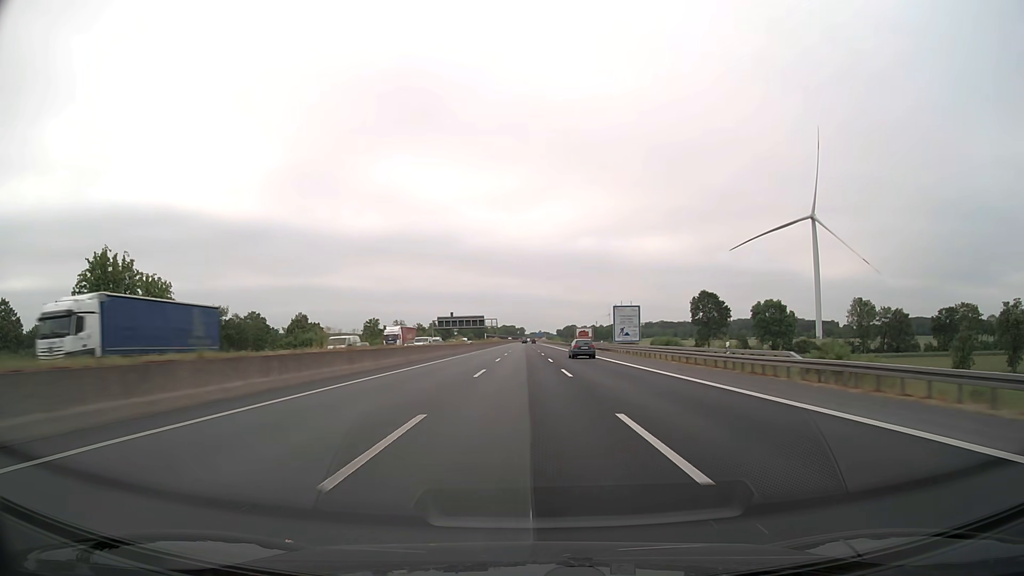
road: motorway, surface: asphalt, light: Day
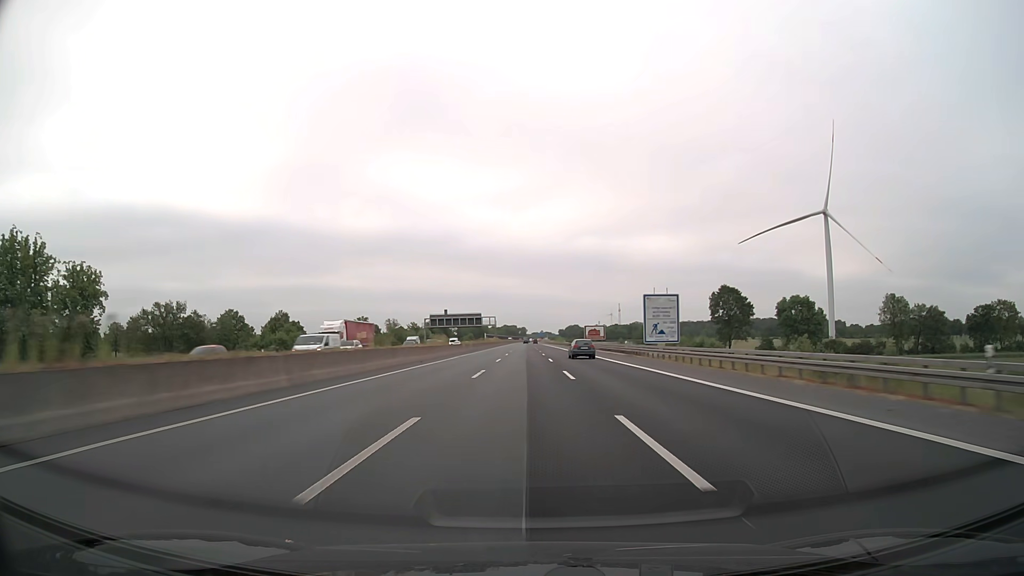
(0.0, +19.0) m; 0°
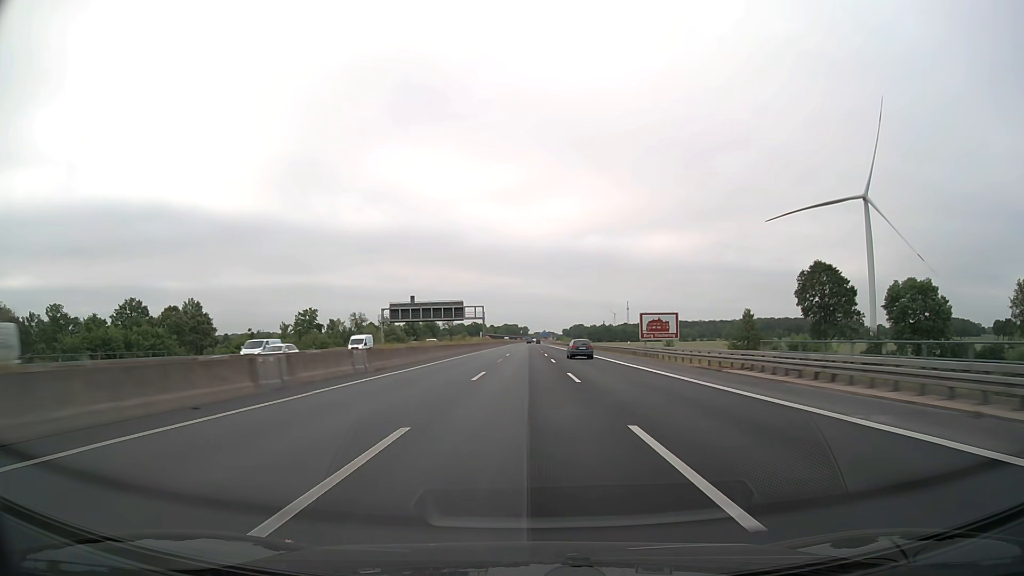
(-0.2, +57.0) m; 0°
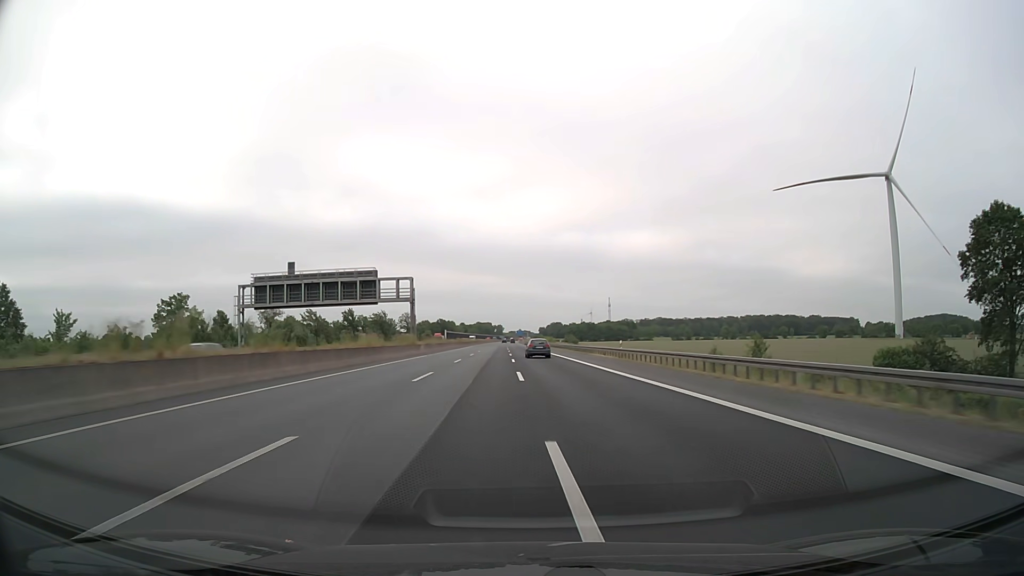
(+1.0, +57.0) m; +2°
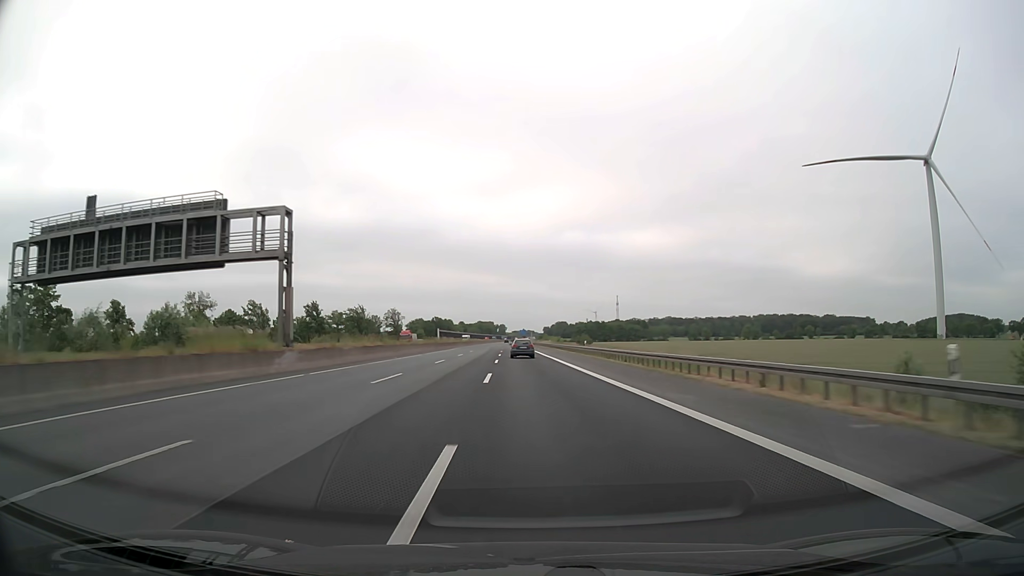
(0.0, +38.0) m; 0°
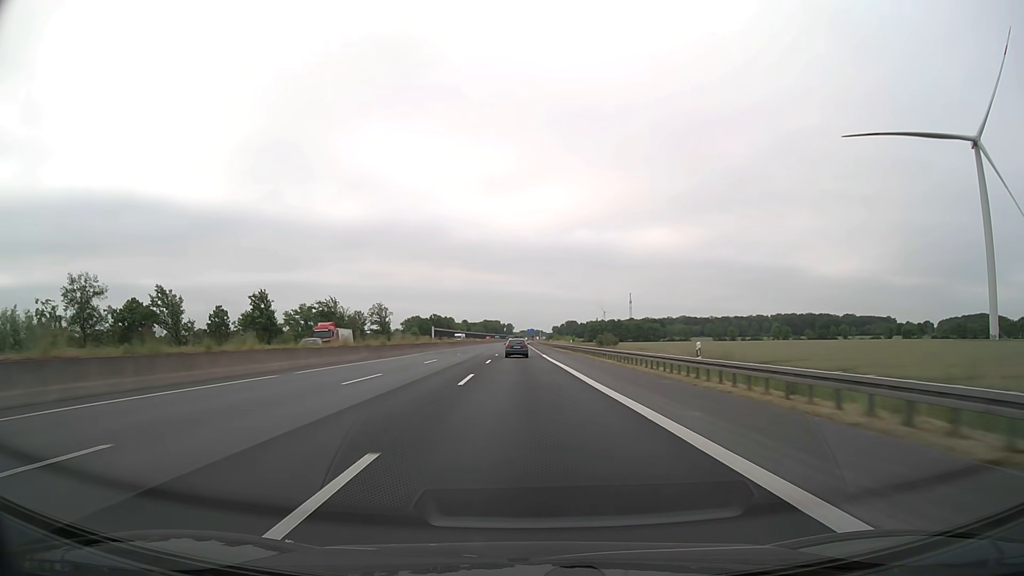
(-0.2, +38.1) m; -1°
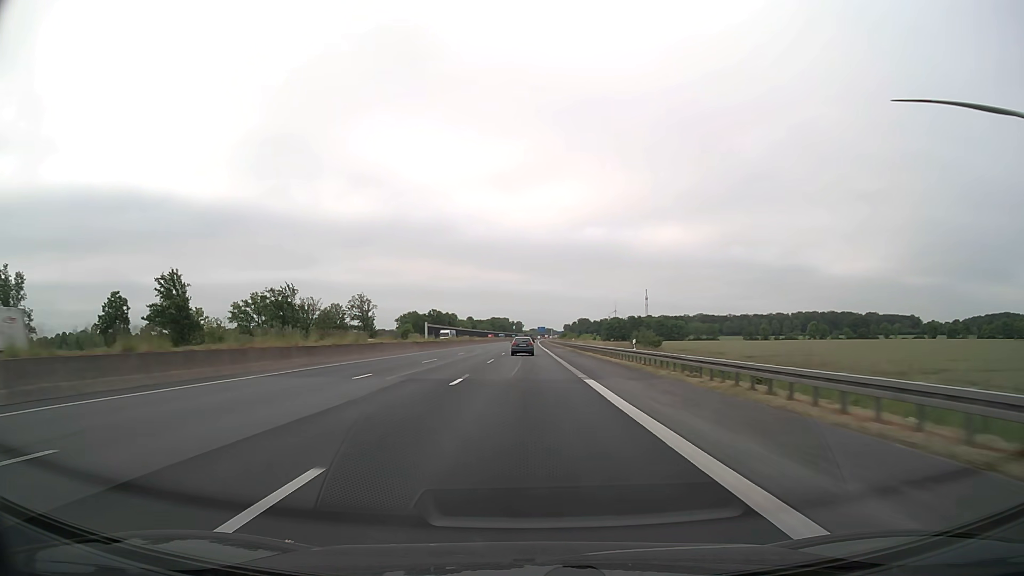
(-0.3, +38.1) m; -1°
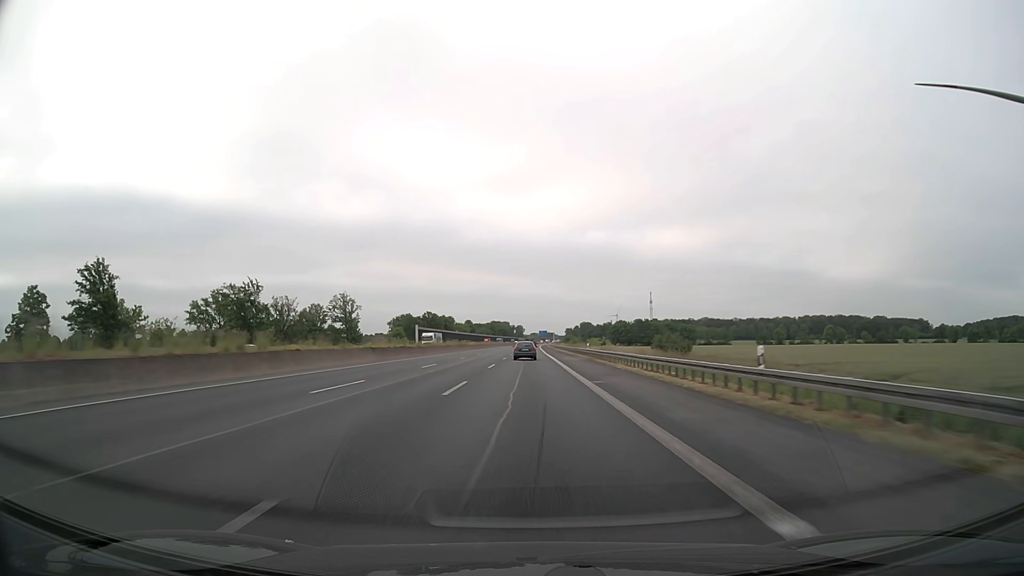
(0.0, +19.0) m; 0°
(0, +10) (0, +20) (0, +30) (0, +40) (0, +50) (0, +60) (0, +70) (0, +80) (0, +90) (0, +100) m
